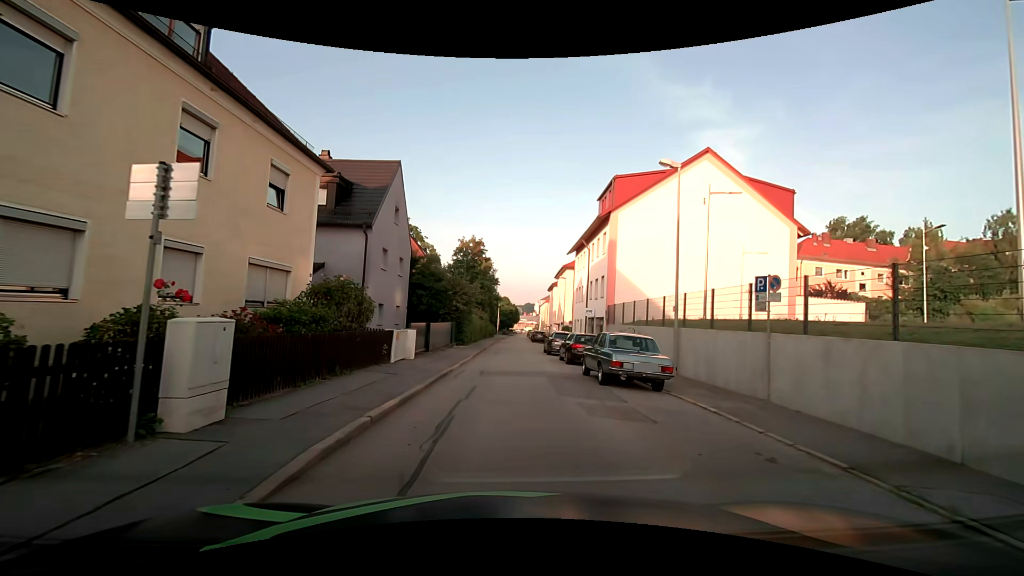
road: residential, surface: asphalt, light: Day
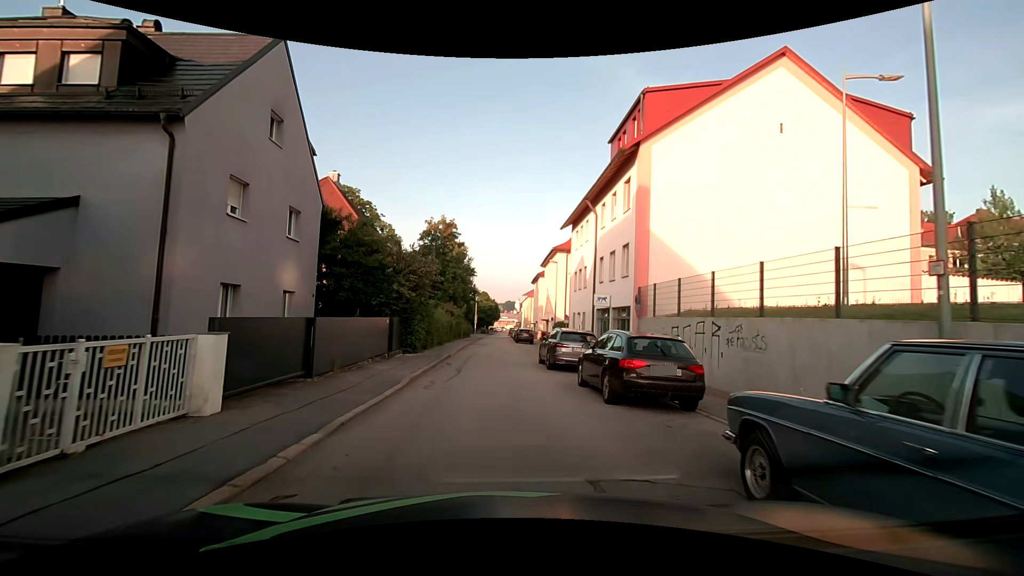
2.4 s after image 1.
(+0.3, +12.3) m; +1°
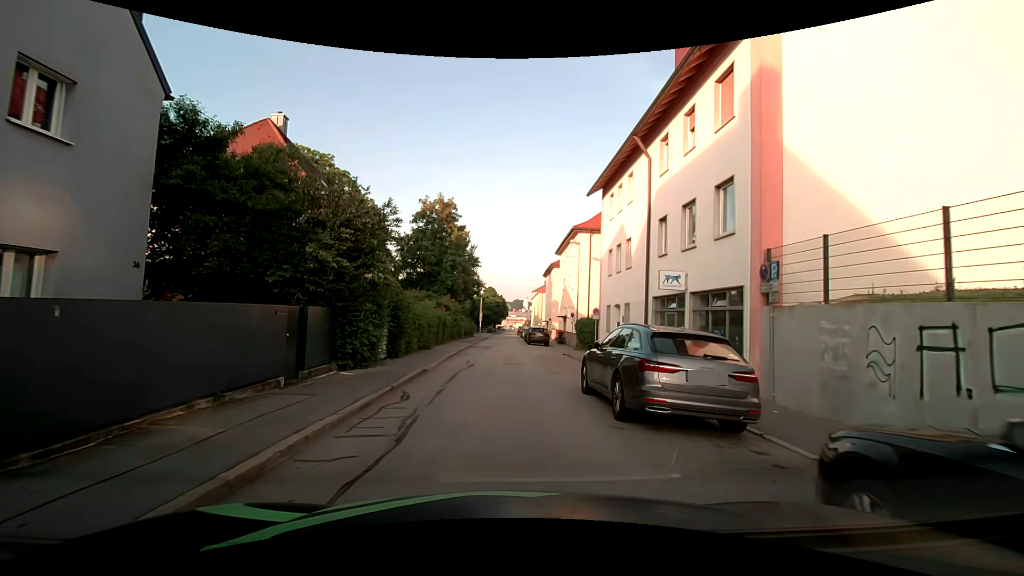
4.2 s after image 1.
(+0.2, +9.8) m; +1°
(0, +10) (0, +20) (0, +30) (-1, +40) (-1, +50) (-1, +60) (-1, +70) (-1, +80) (-1, +90) (-1, +100) m
